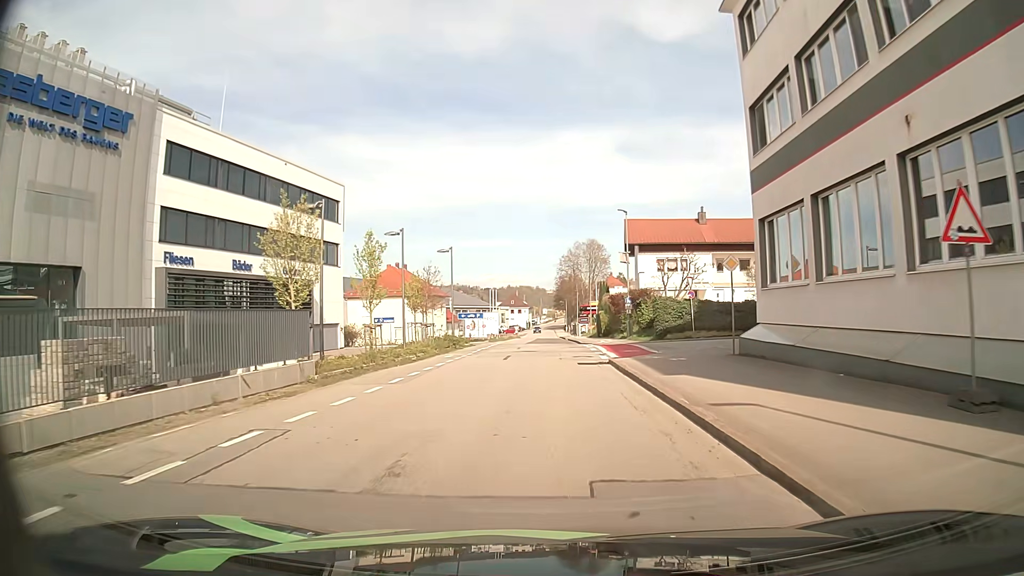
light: Day
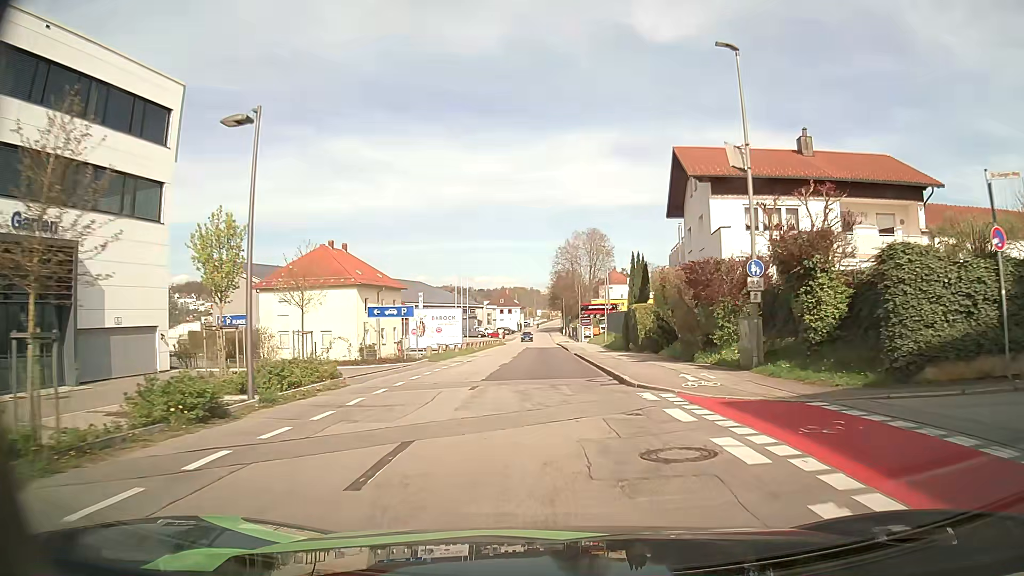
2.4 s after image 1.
(+0.3, +27.3) m; 0°
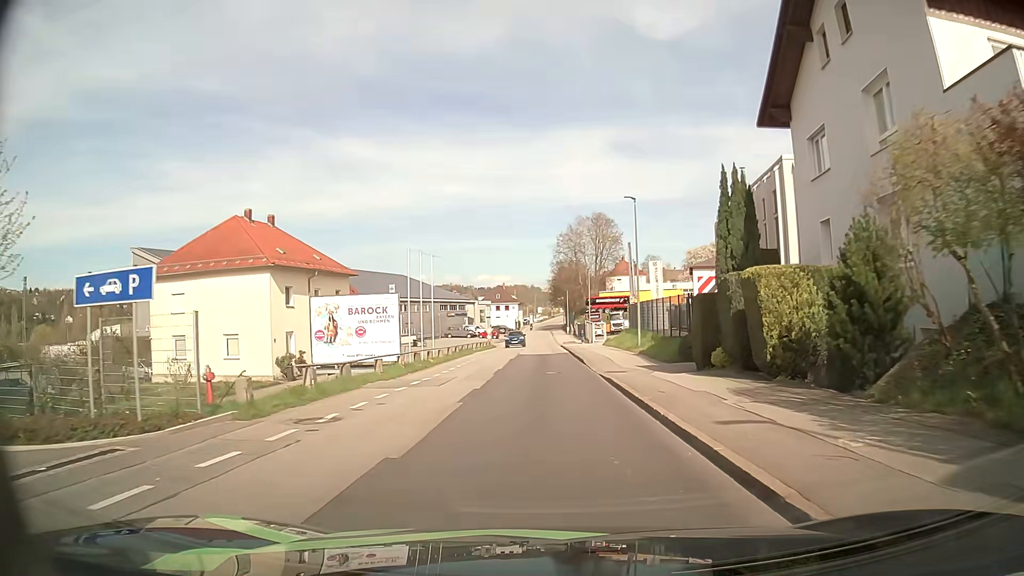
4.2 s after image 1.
(+0.1, +19.6) m; 0°
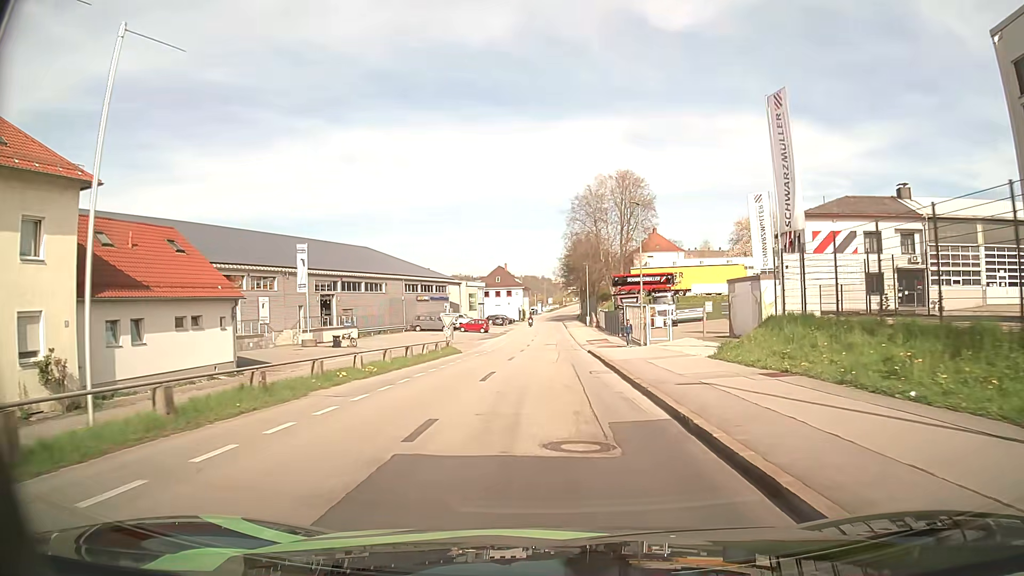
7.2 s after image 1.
(-0.1, +35.0) m; -1°
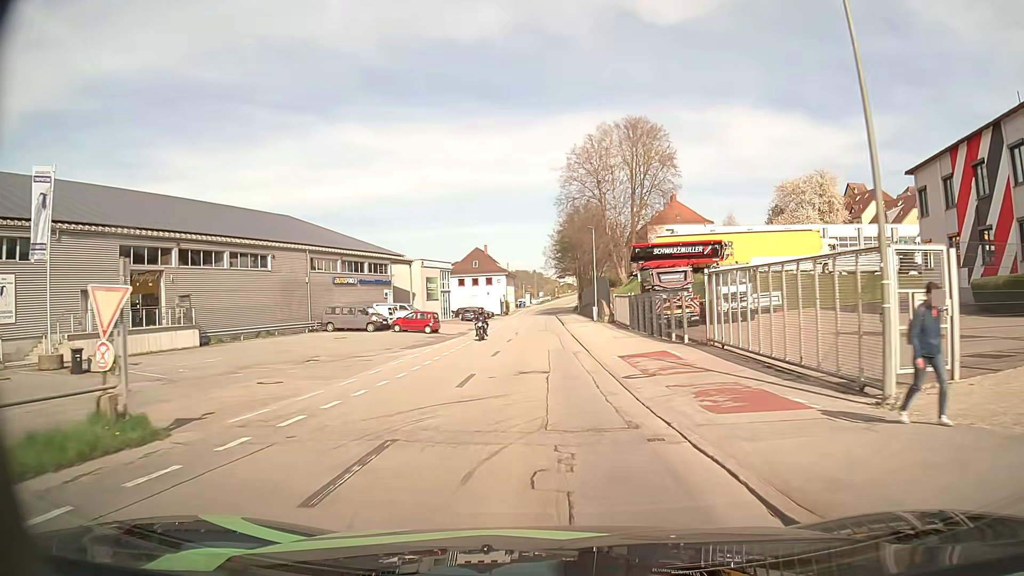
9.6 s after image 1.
(+0.3, +29.2) m; +1°
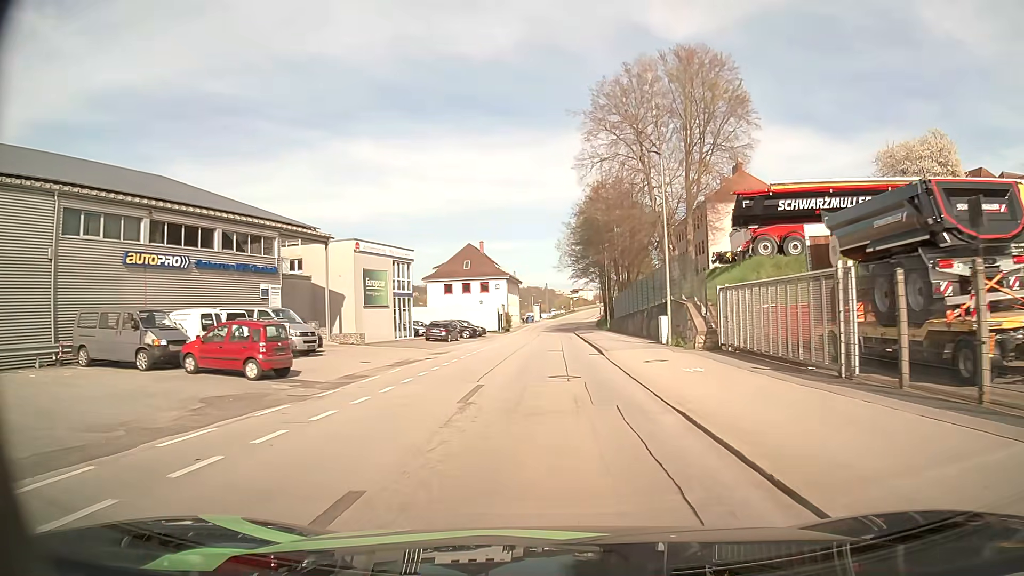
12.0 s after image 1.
(-0.5, +30.0) m; -1°
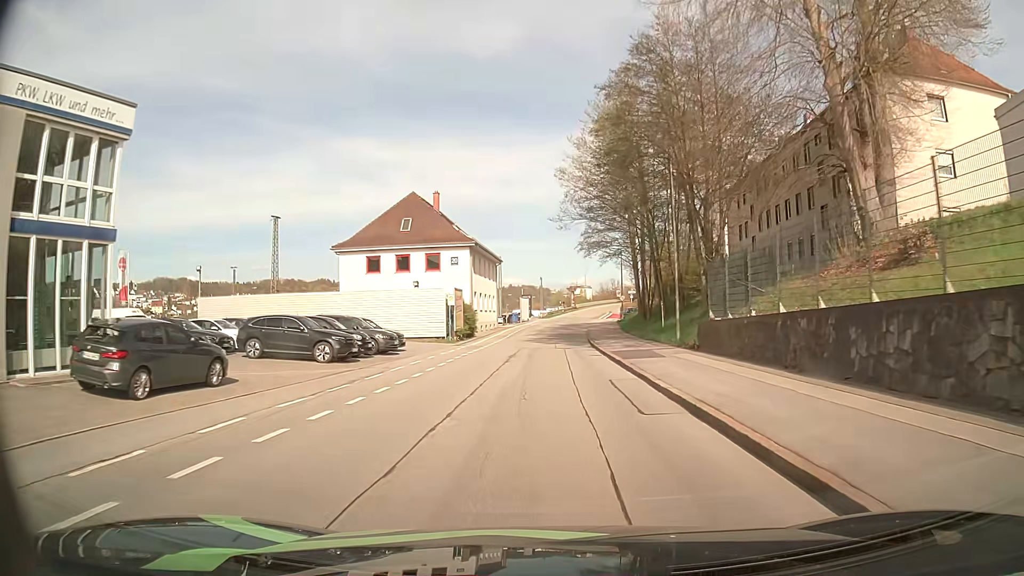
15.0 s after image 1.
(+0.2, +38.4) m; 0°
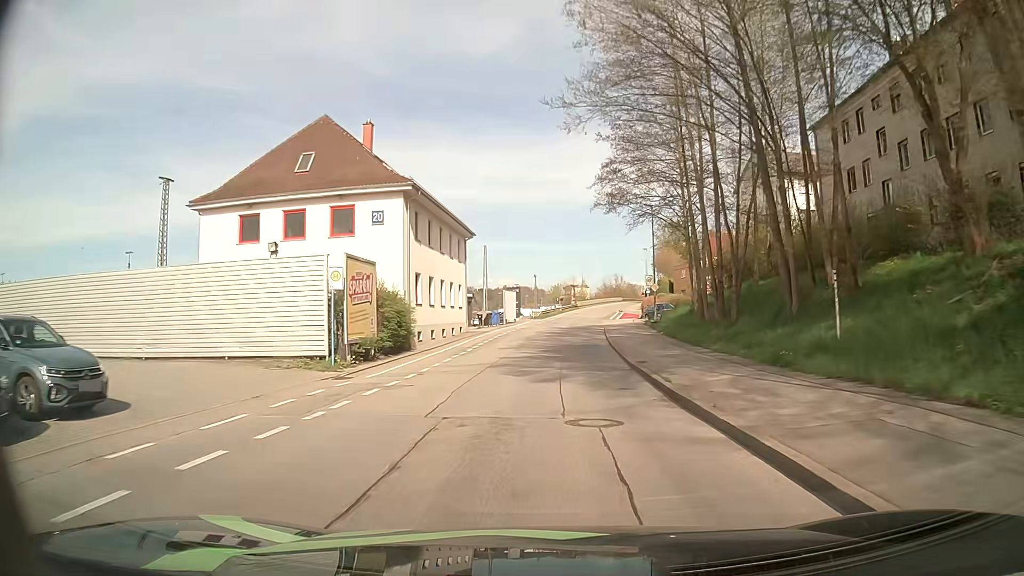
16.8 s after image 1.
(+0.1, +23.6) m; +1°
(0, +10) (0, +20) (+1, +30) (+1, +40) (+2, +50) (+3, +60) (+4, +70) (+6, +80) (+7, +90) (+9, +99) m
